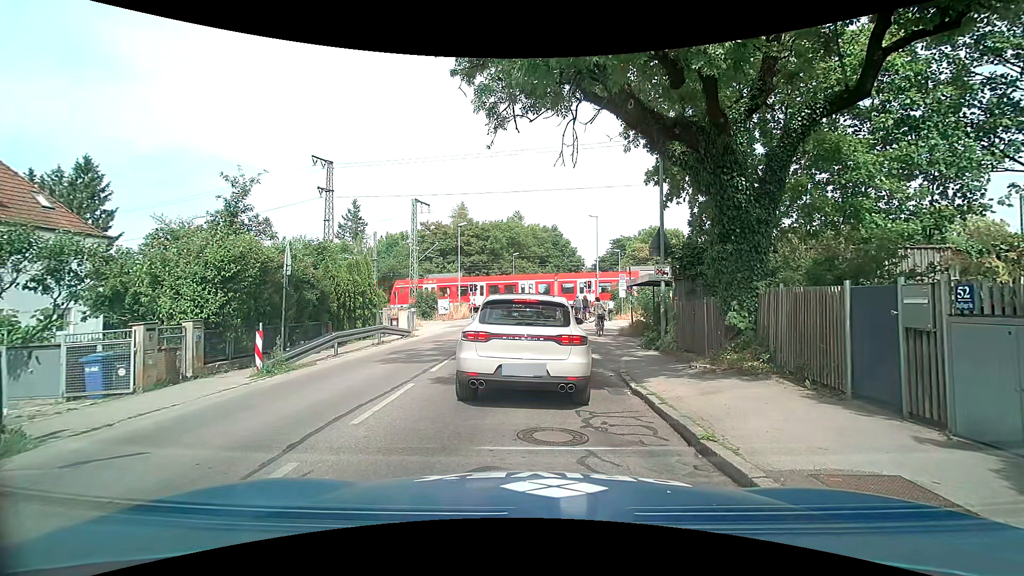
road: tertiary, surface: asphalt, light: Day
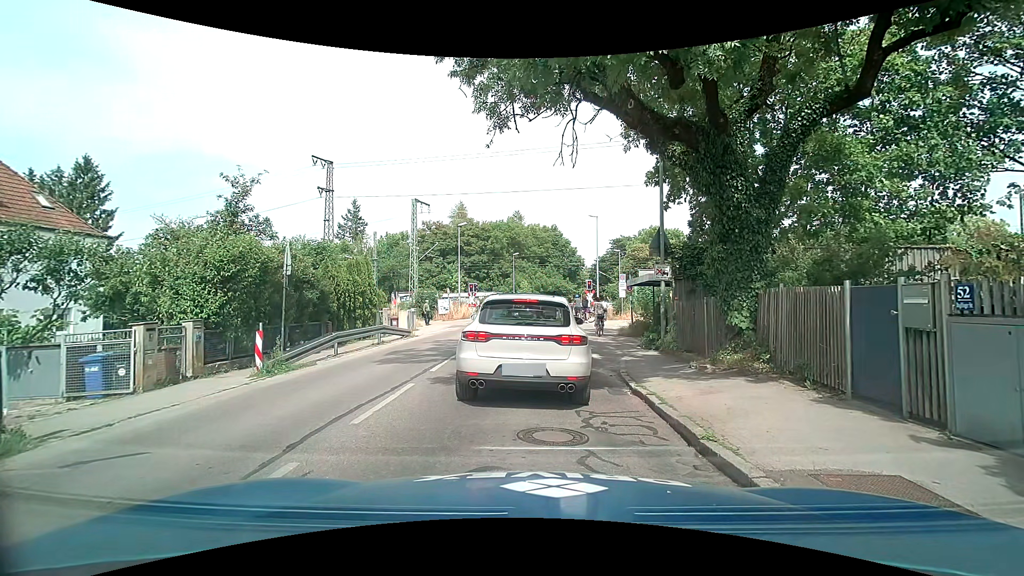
(0.0, 0.0) m; 0°
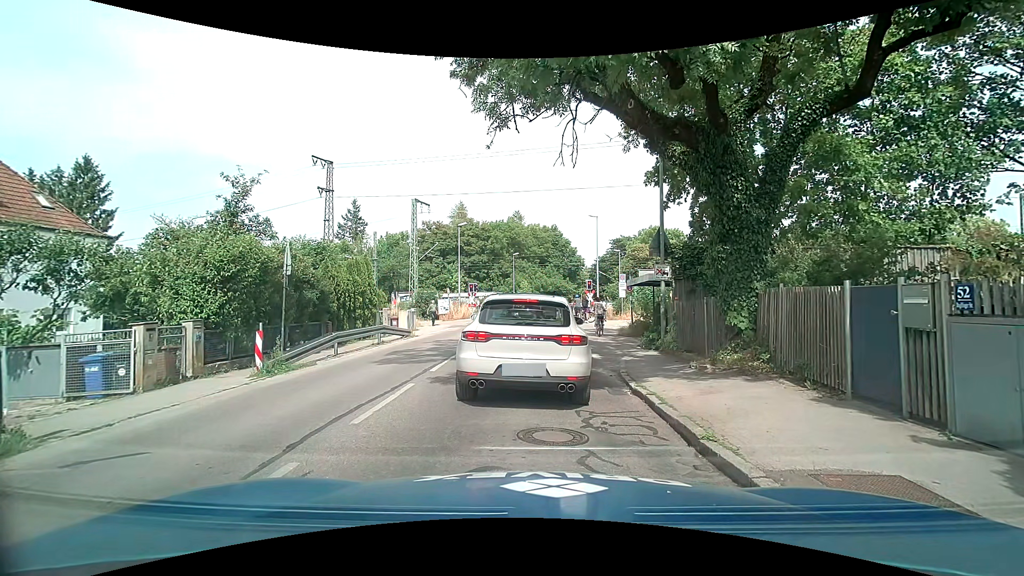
(0.0, 0.0) m; 0°
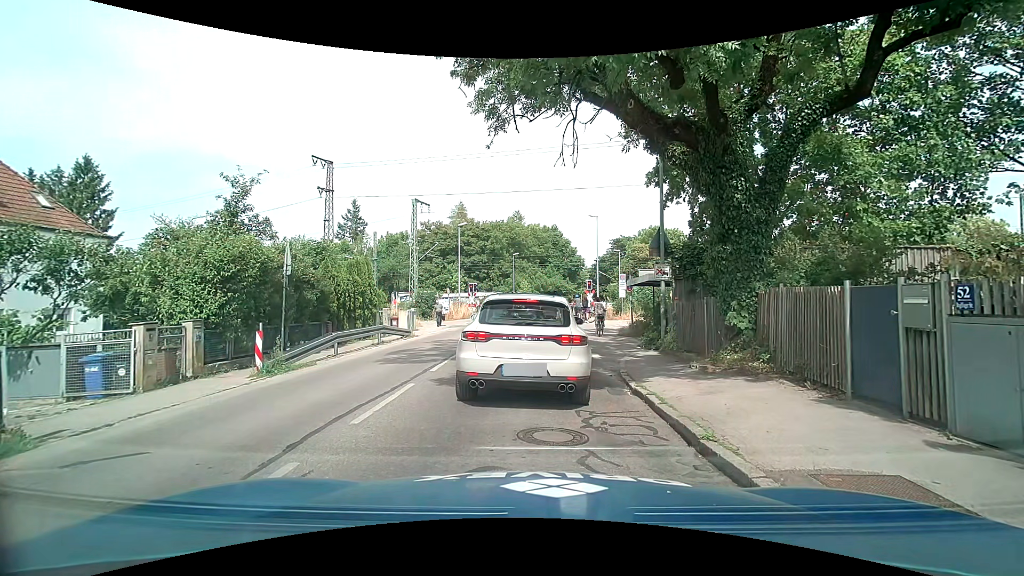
(0.0, 0.0) m; 0°
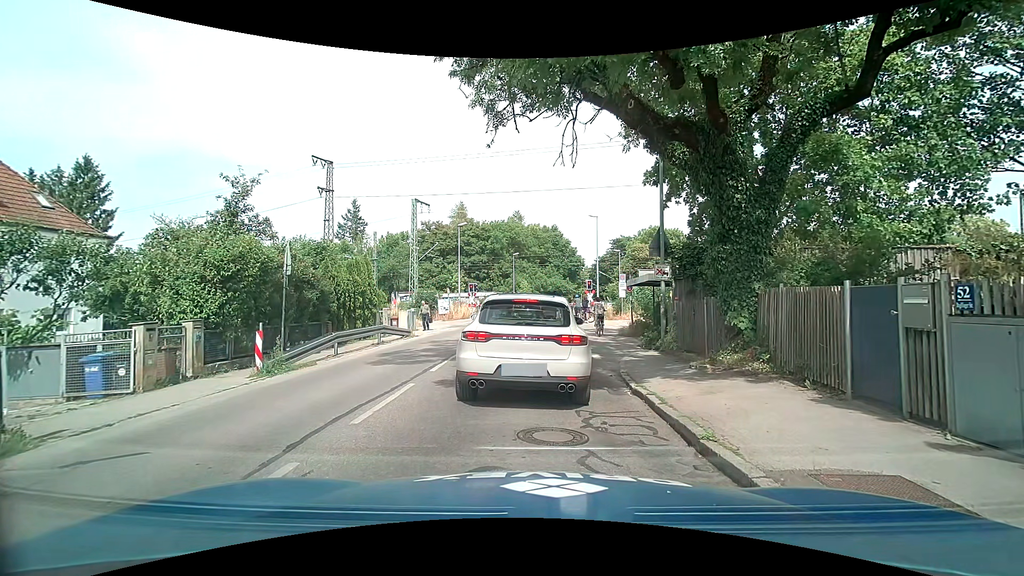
(0.0, 0.0) m; 0°
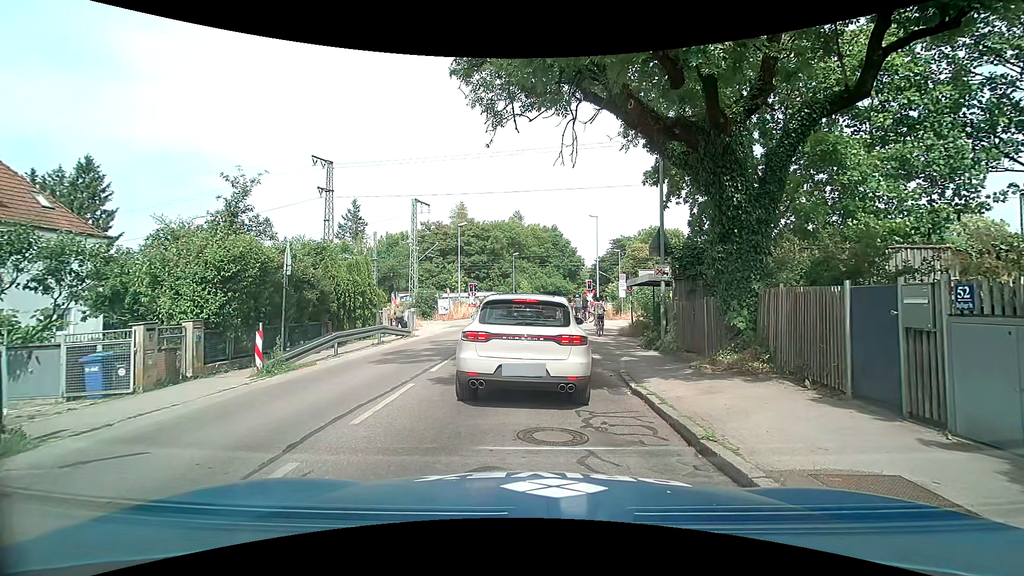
(0.0, 0.0) m; 0°
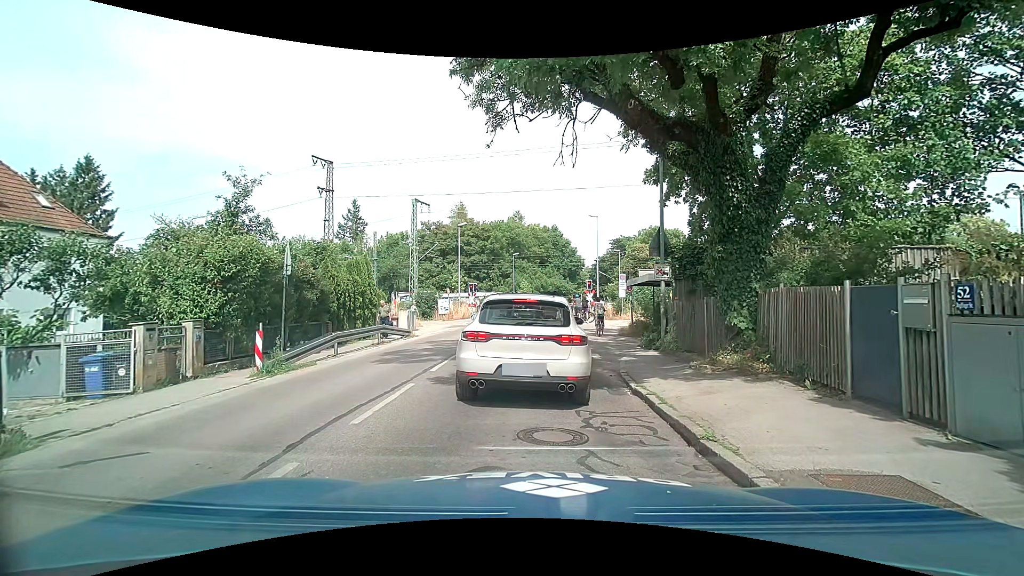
(0.0, 0.0) m; 0°
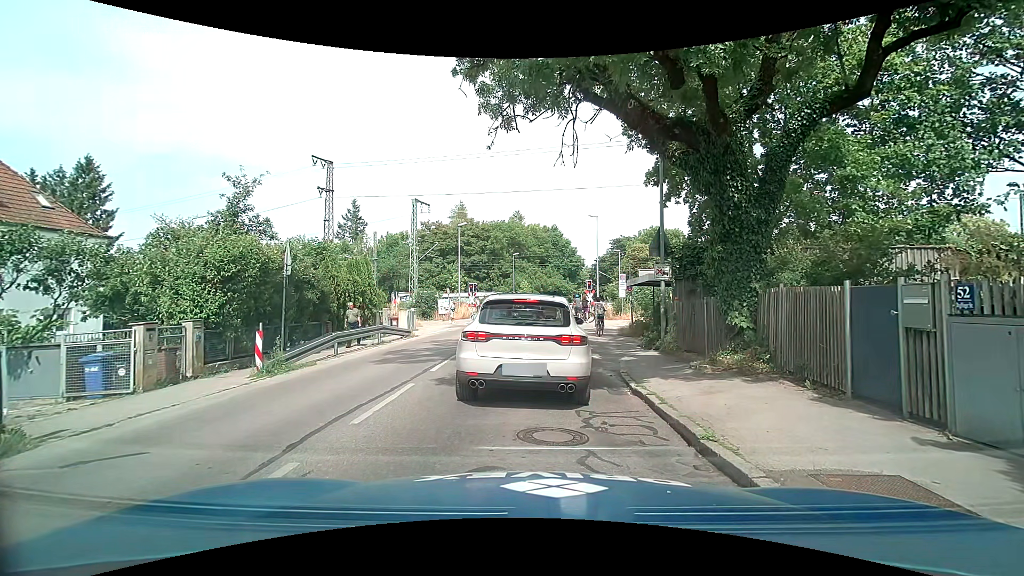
(0.0, 0.0) m; 0°
